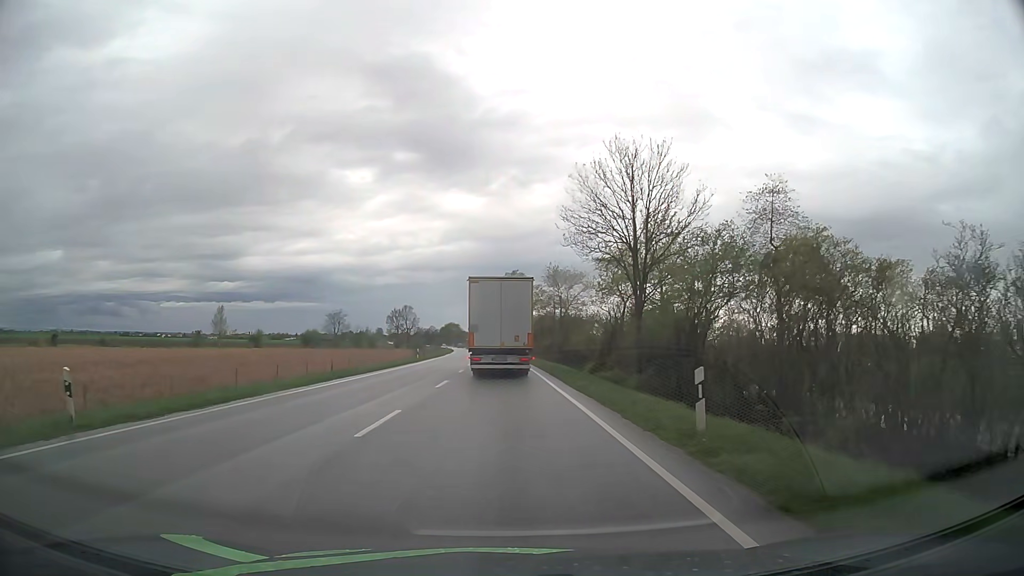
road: primary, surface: asphalt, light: Day
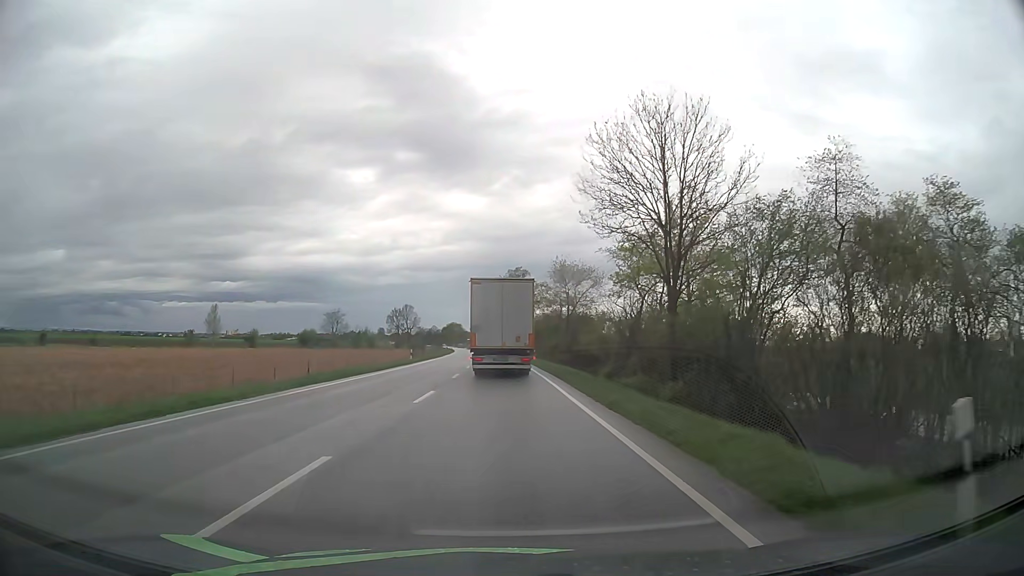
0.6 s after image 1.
(0.0, +5.9) m; 0°
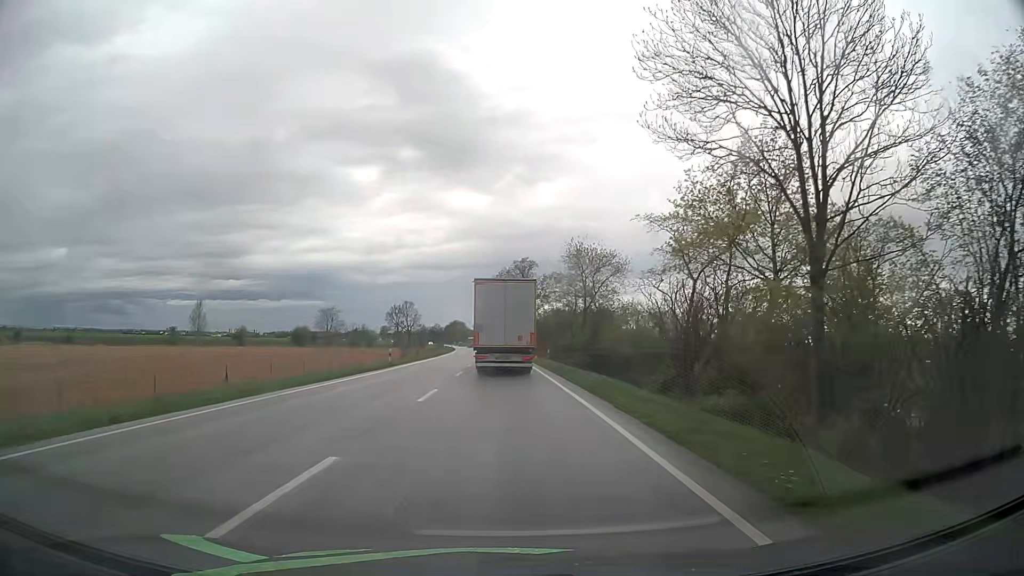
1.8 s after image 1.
(-0.1, +12.1) m; 0°
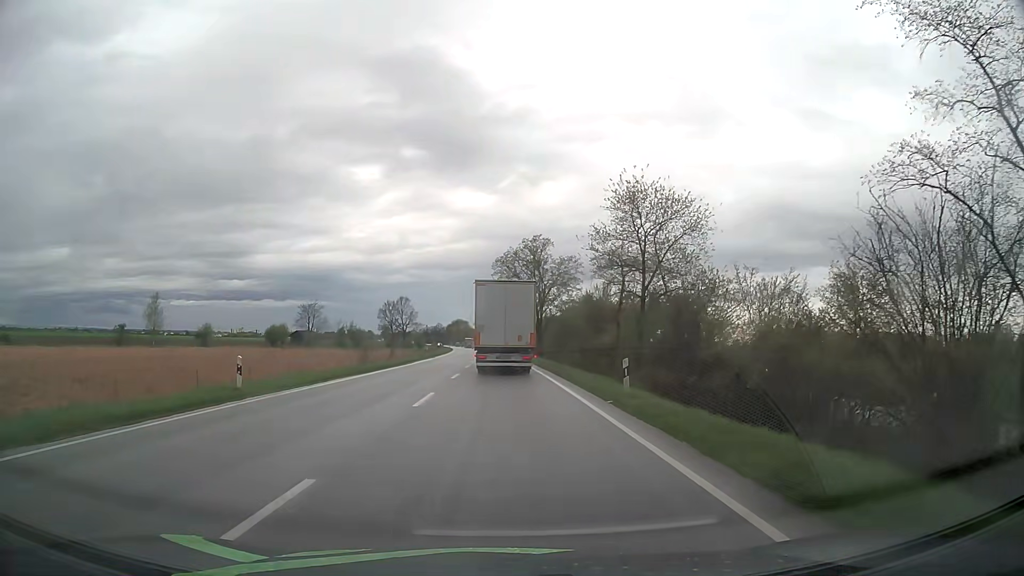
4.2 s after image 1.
(-0.1, +25.2) m; 0°
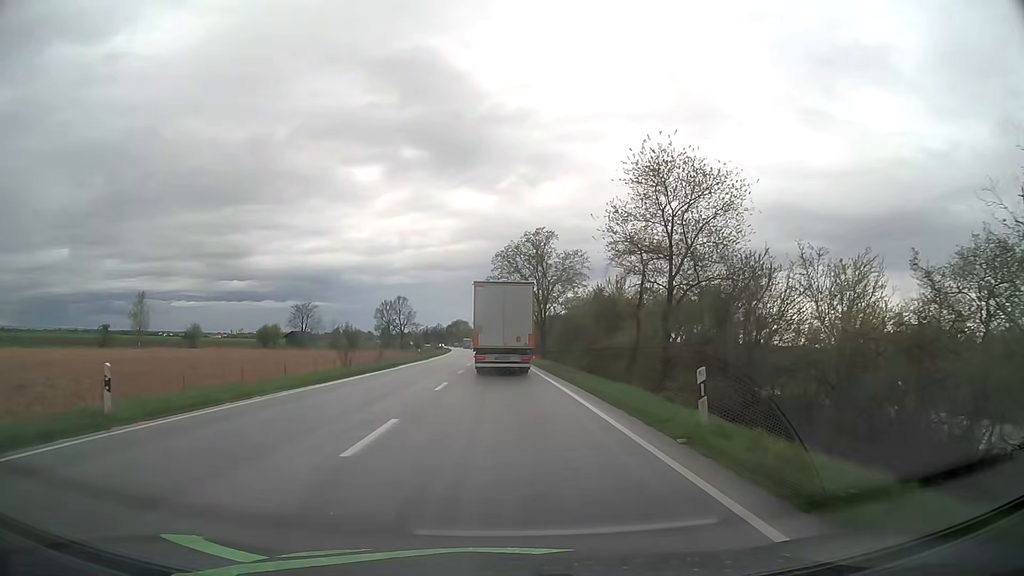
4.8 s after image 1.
(0.0, +6.5) m; 0°
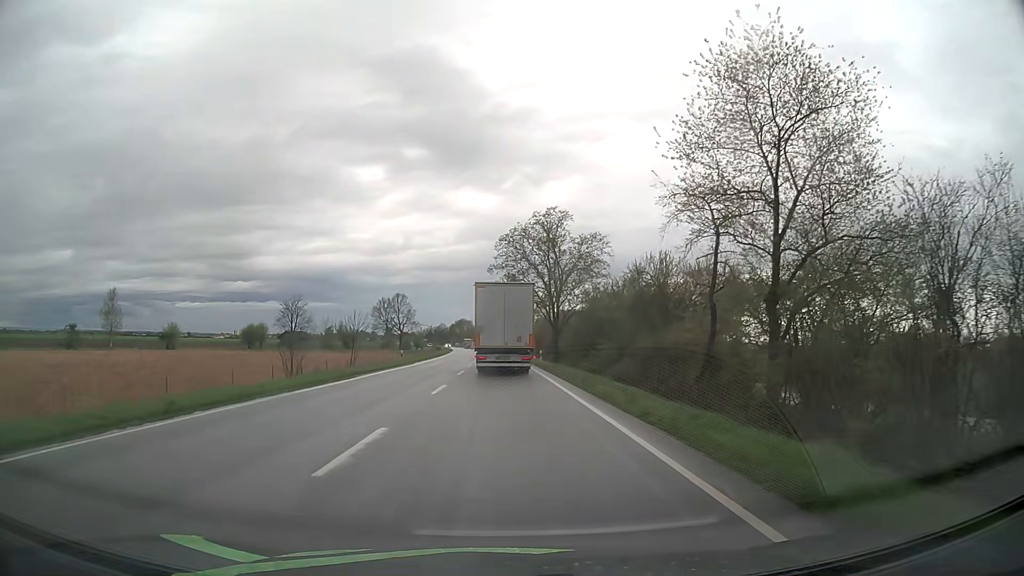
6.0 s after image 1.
(-0.1, +13.1) m; -1°
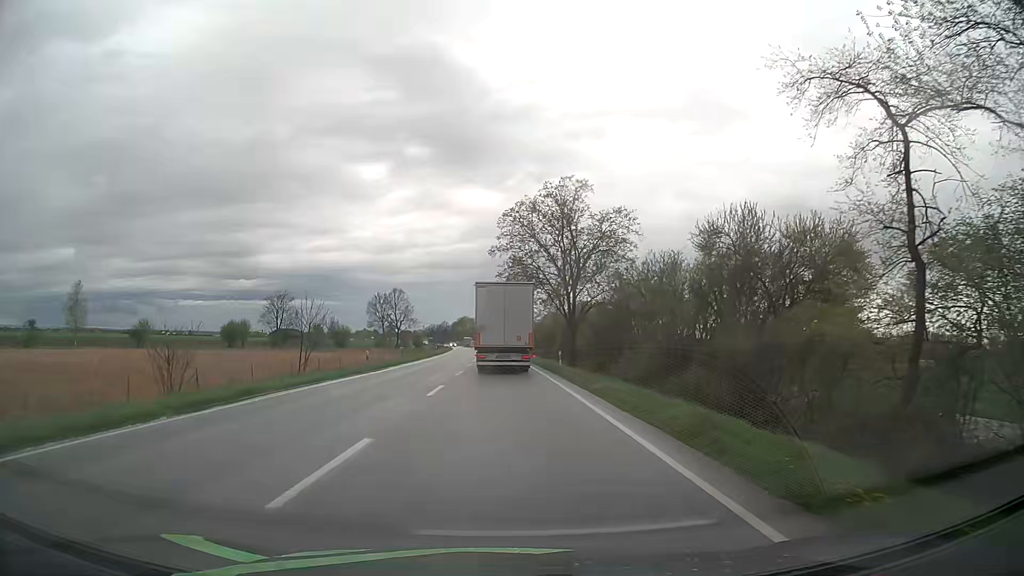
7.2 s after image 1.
(0.0, +13.3) m; 0°
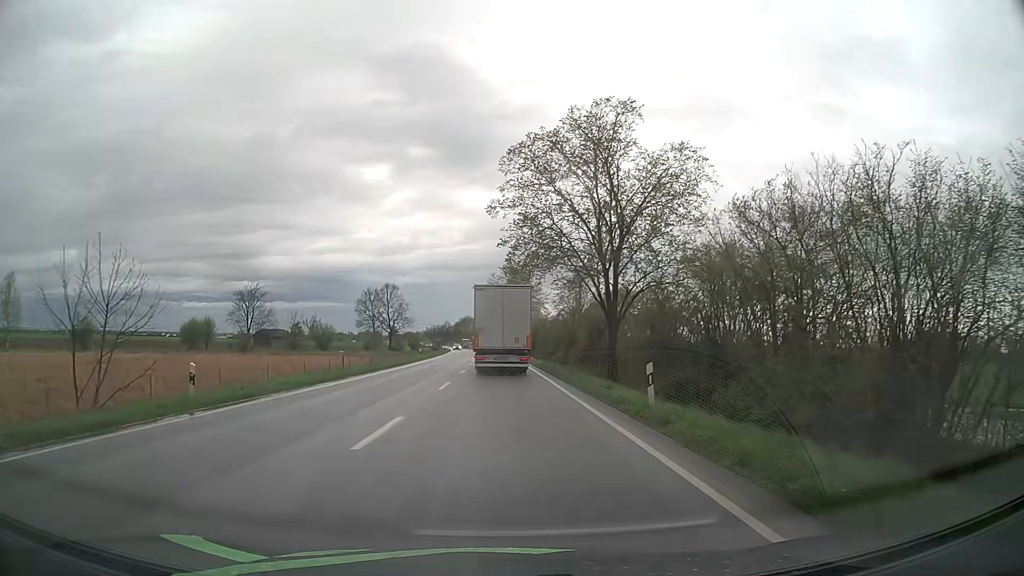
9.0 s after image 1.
(0.0, +20.3) m; 0°
